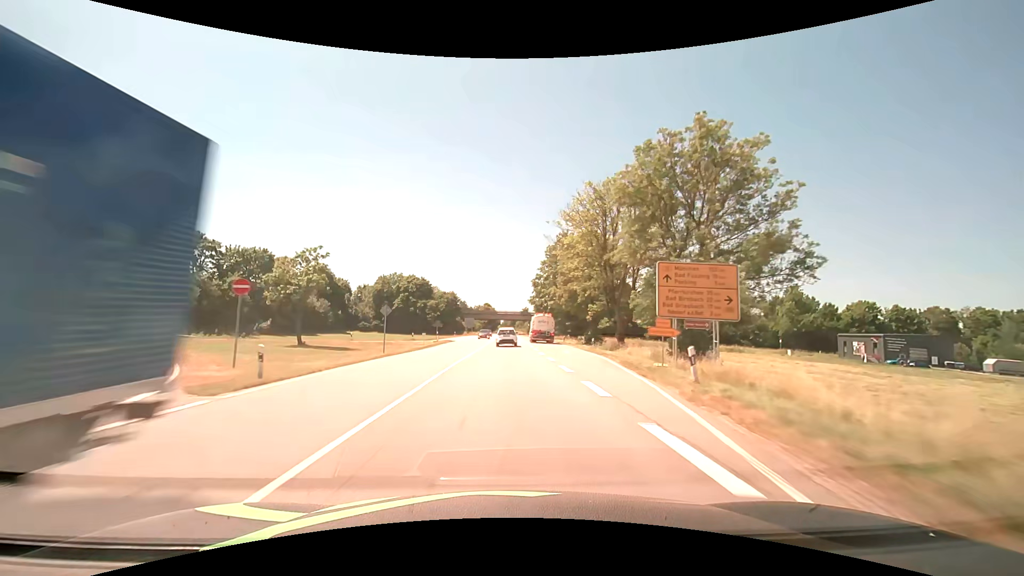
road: primary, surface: asphalt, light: Day
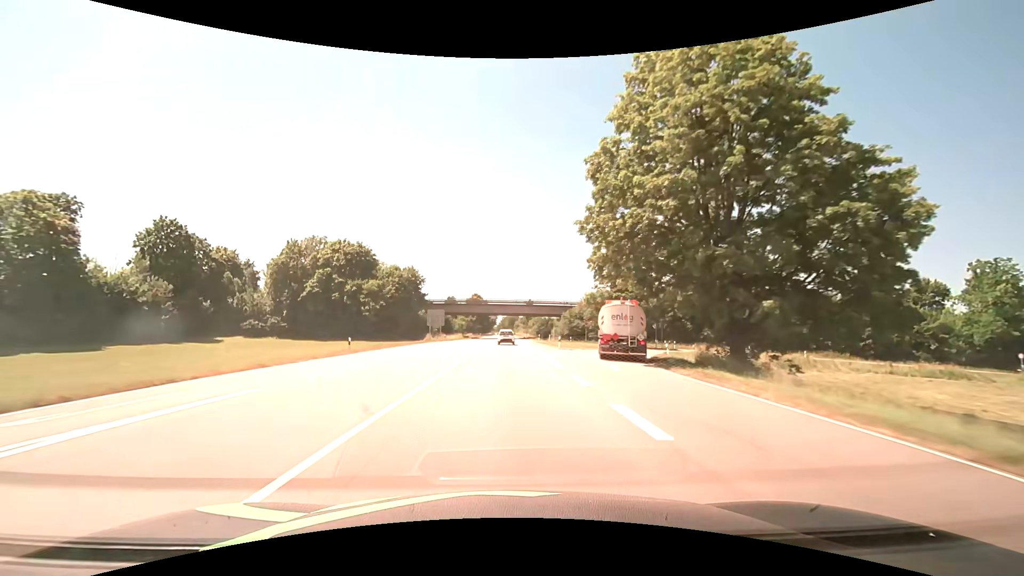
(0.0, +64.1) m; 0°
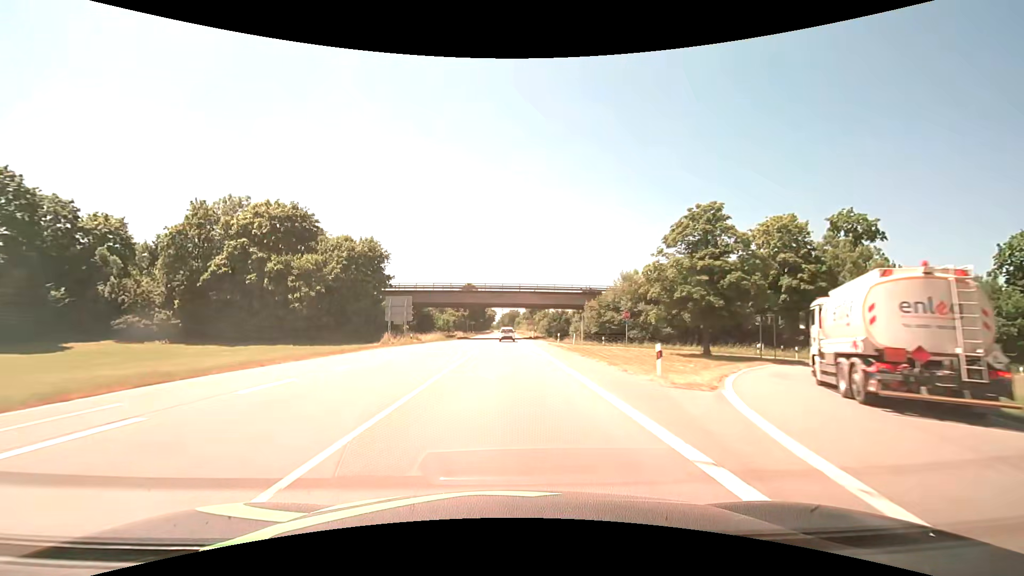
(0.0, +27.5) m; 0°
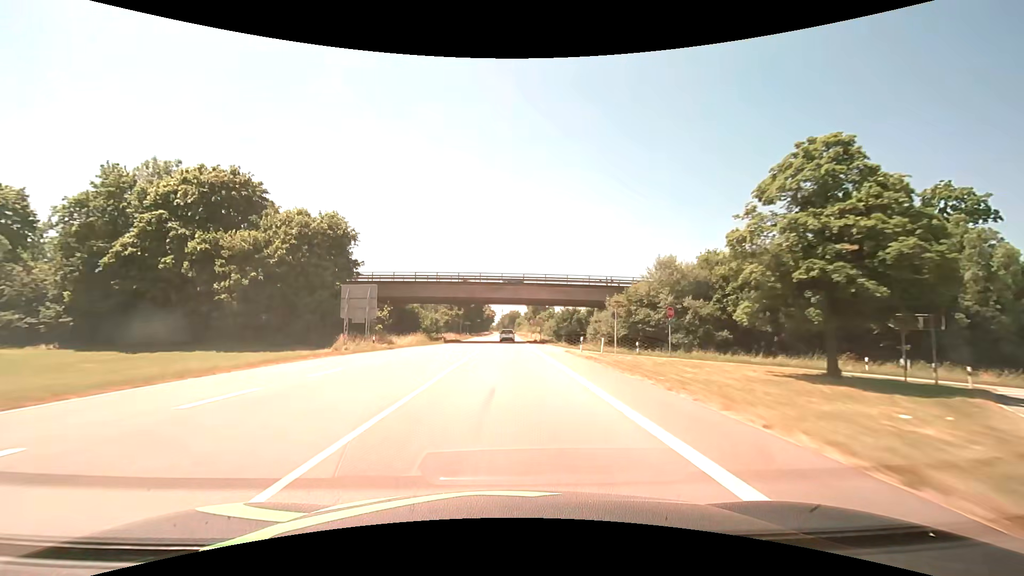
(0.0, +14.1) m; 0°
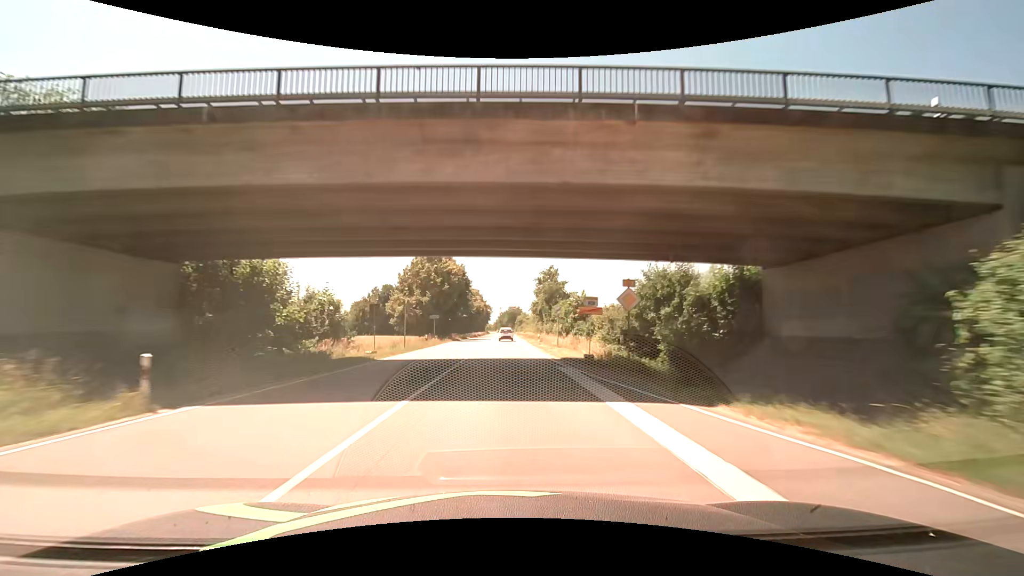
(+0.1, +43.9) m; 0°
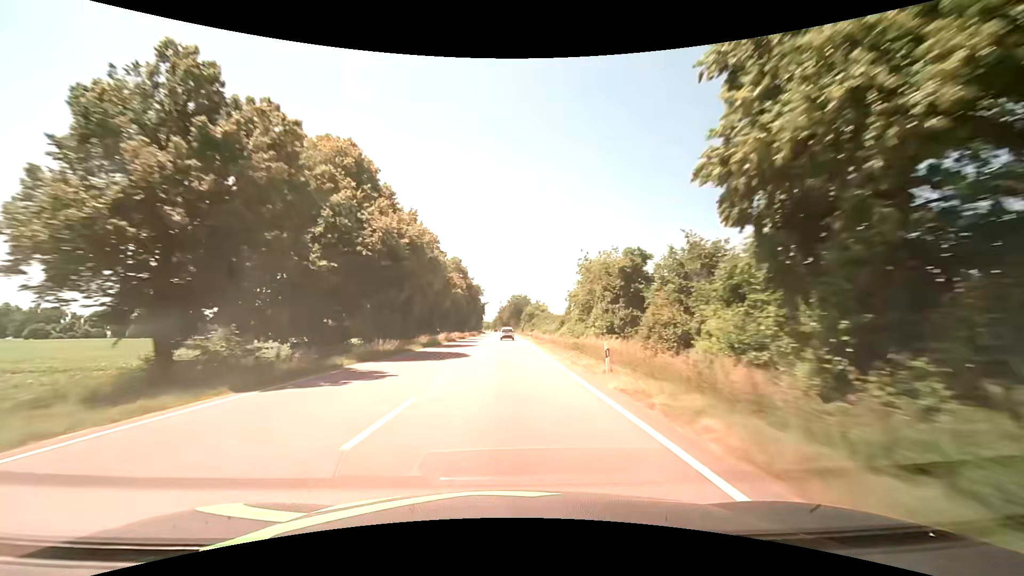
(-0.2, +76.3) m; -1°
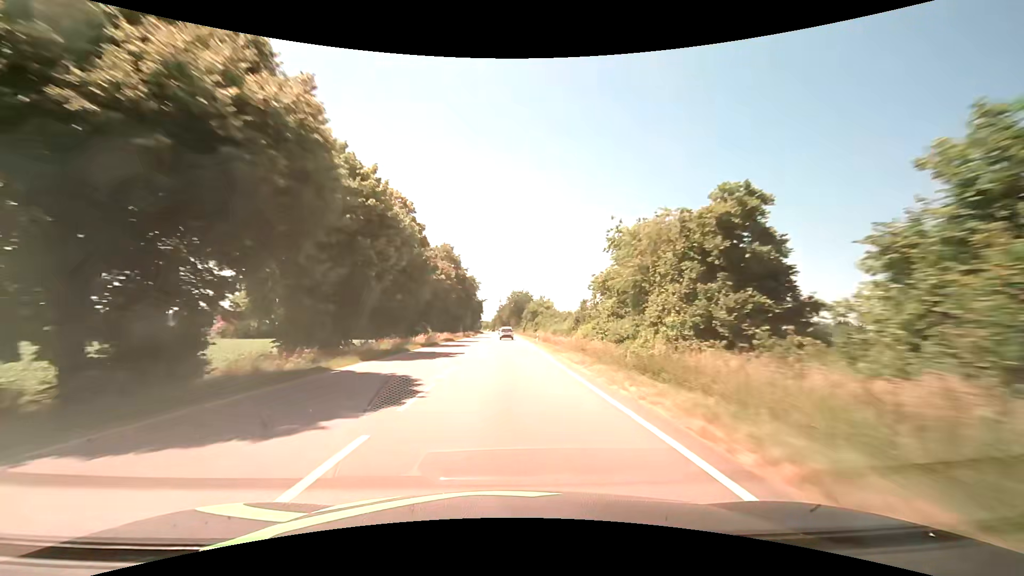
(+0.1, +15.5) m; +1°
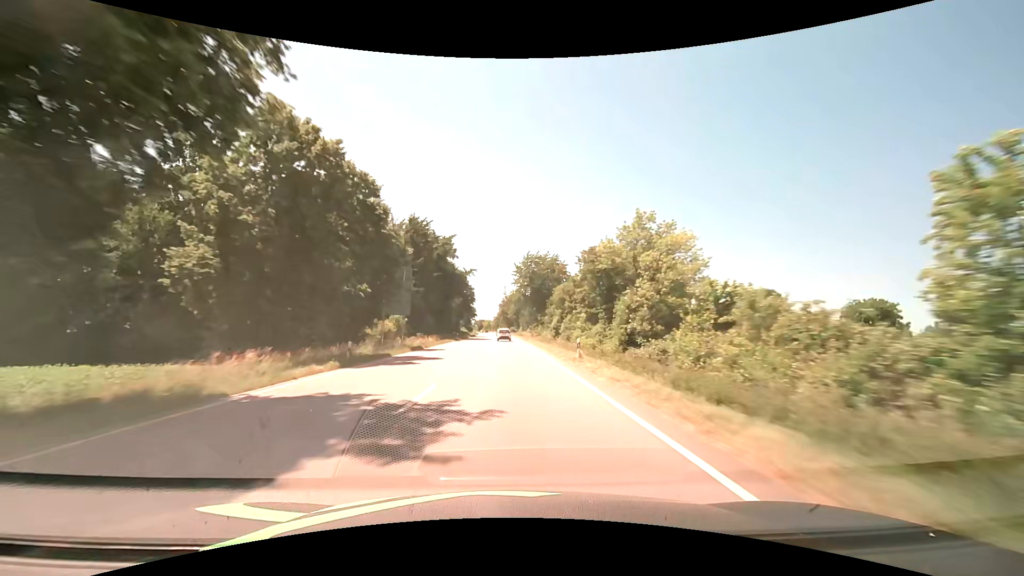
(-0.4, +78.1) m; -1°
(0, +10) (0, +20) (0, +30) (0, +40) (0, +50) (0, +60) (0, +70) (0, +80) (-1, +90) (-1, +100) m
